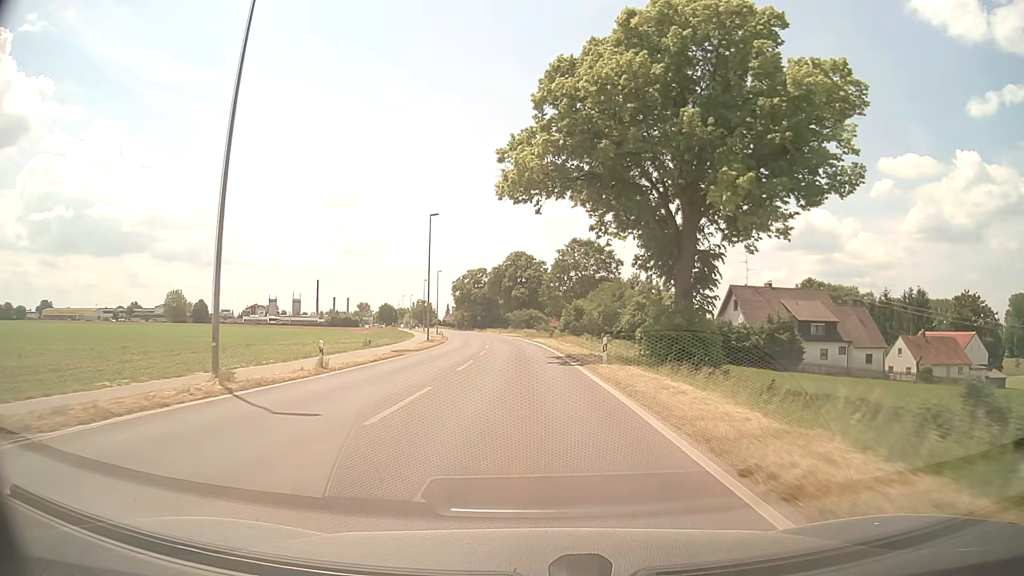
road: secondary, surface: asphalt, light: Day
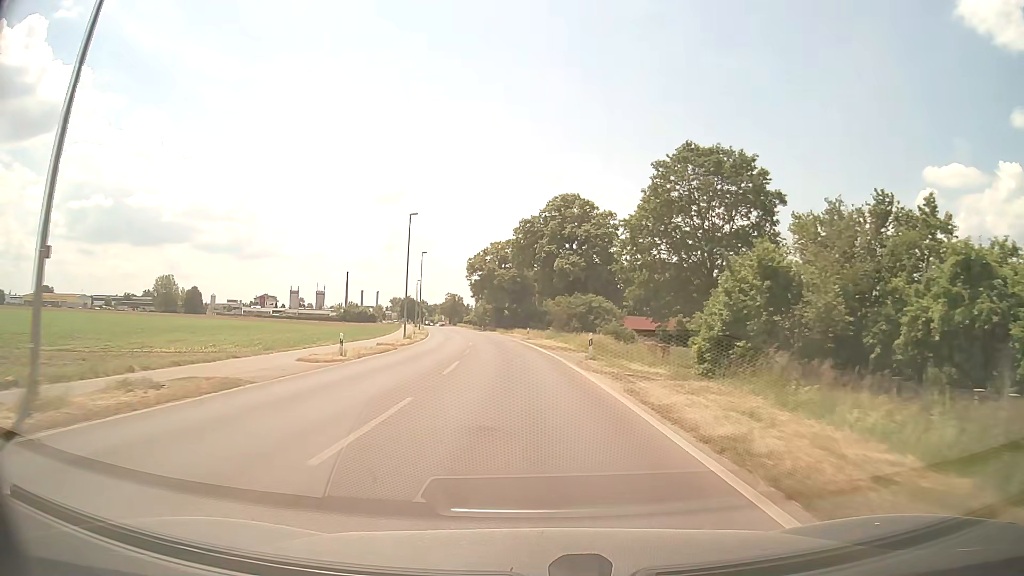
(-1.4, +52.3) m; -3°
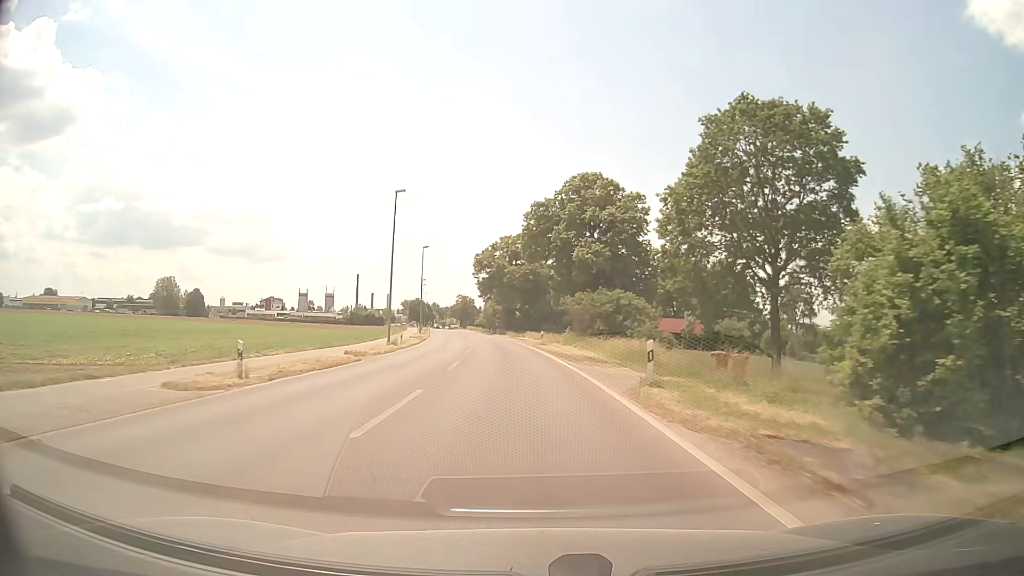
(-0.1, +10.5) m; -1°
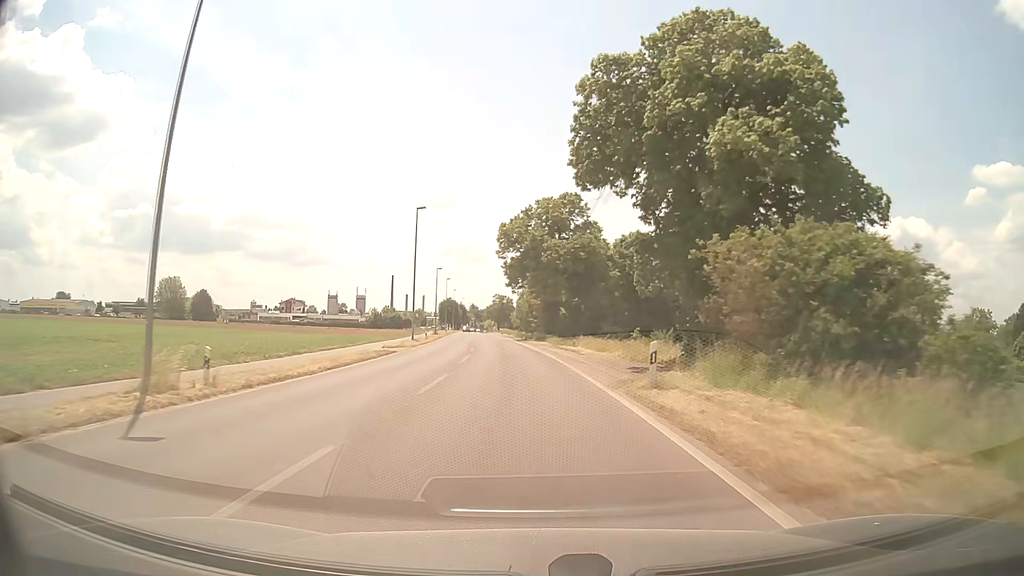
(-1.0, +31.4) m; -4°
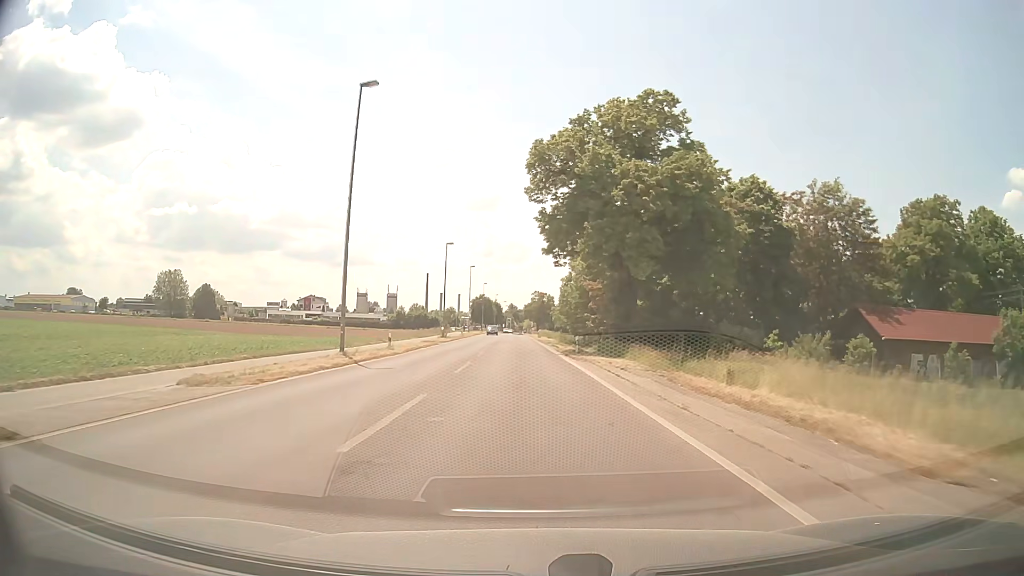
(-1.0, +31.1) m; -4°
(0, +10) (0, +20) (0, +30) (-1, +40) (-1, +50) (-1, +60) (-1, +70) (-2, +80) (-2, +90) (-2, +100) m
